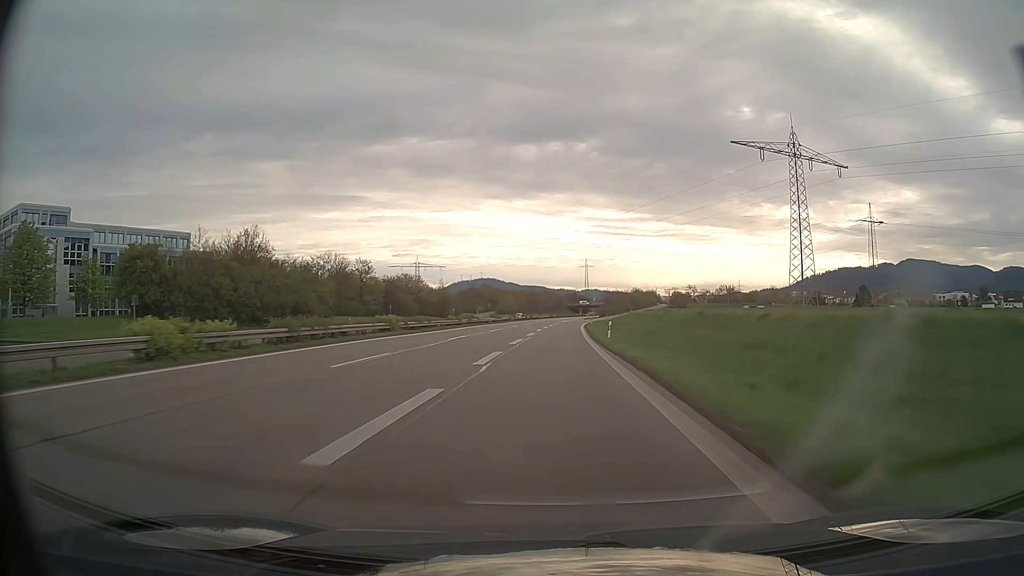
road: trunk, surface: asphalt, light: Day
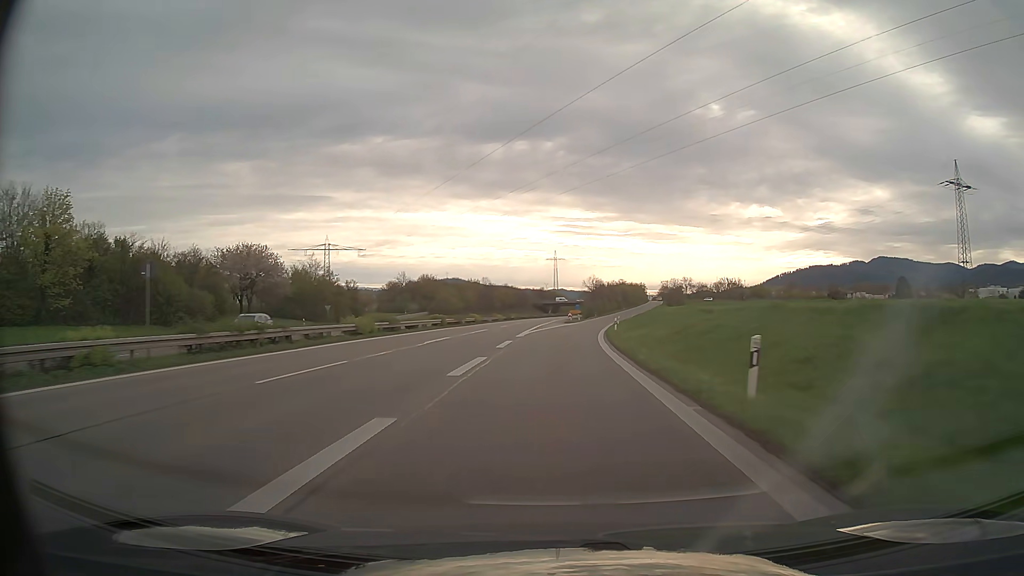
(+1.3, +75.8) m; +3°
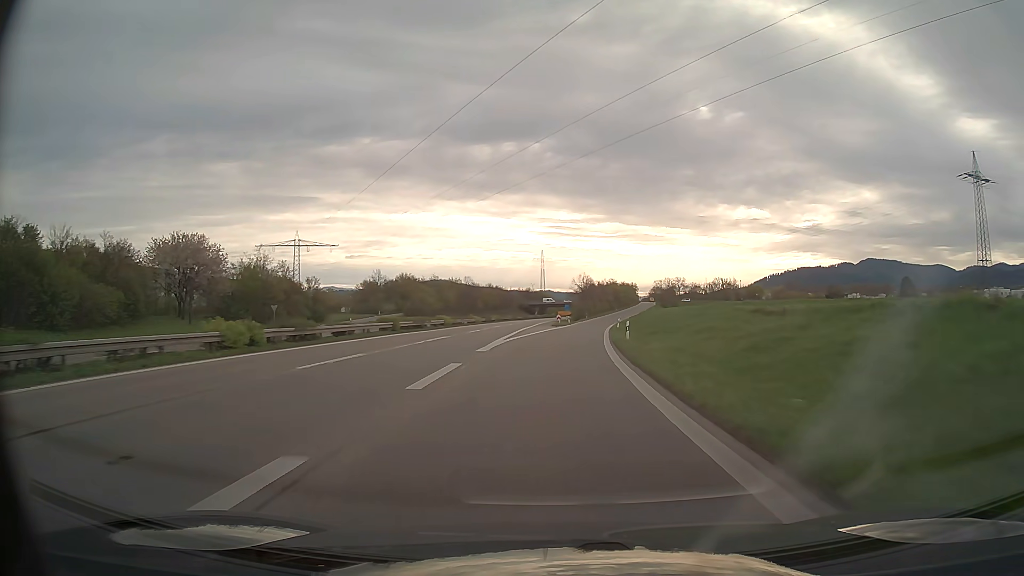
(+0.1, +14.4) m; +1°
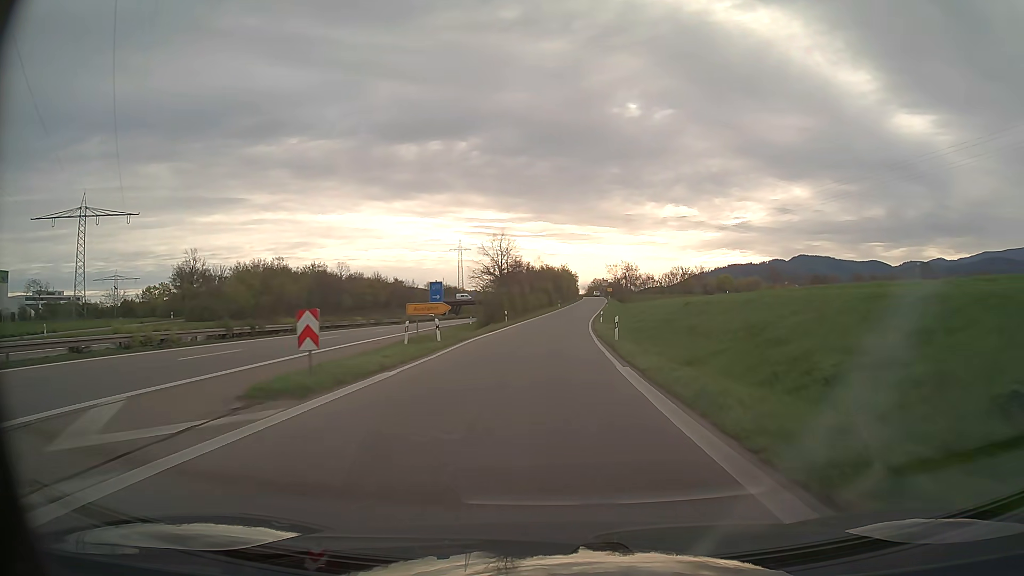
(+3.8, +67.9) m; +6°
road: trunk_link
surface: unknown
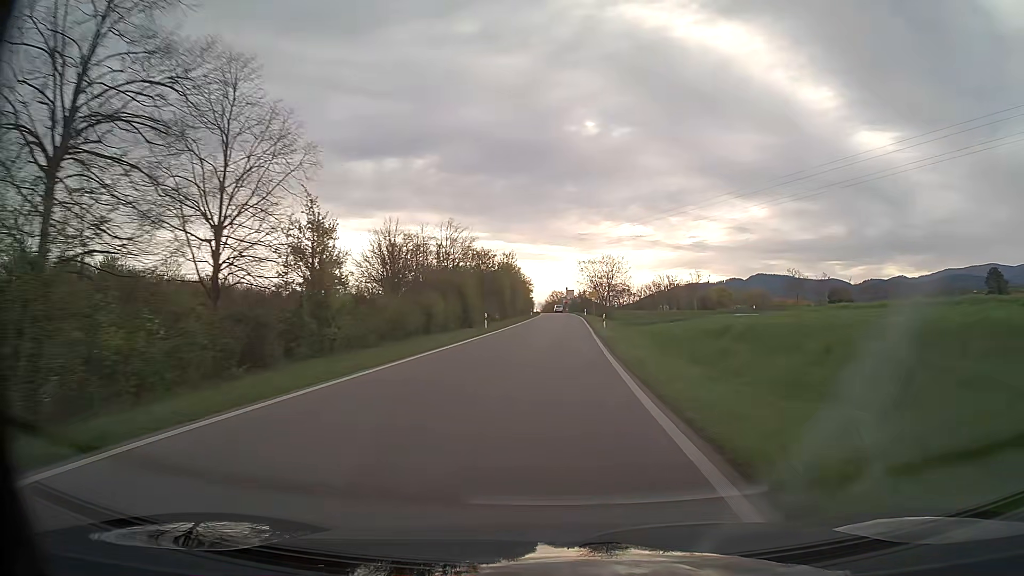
(+1.9, +60.6) m; +4°
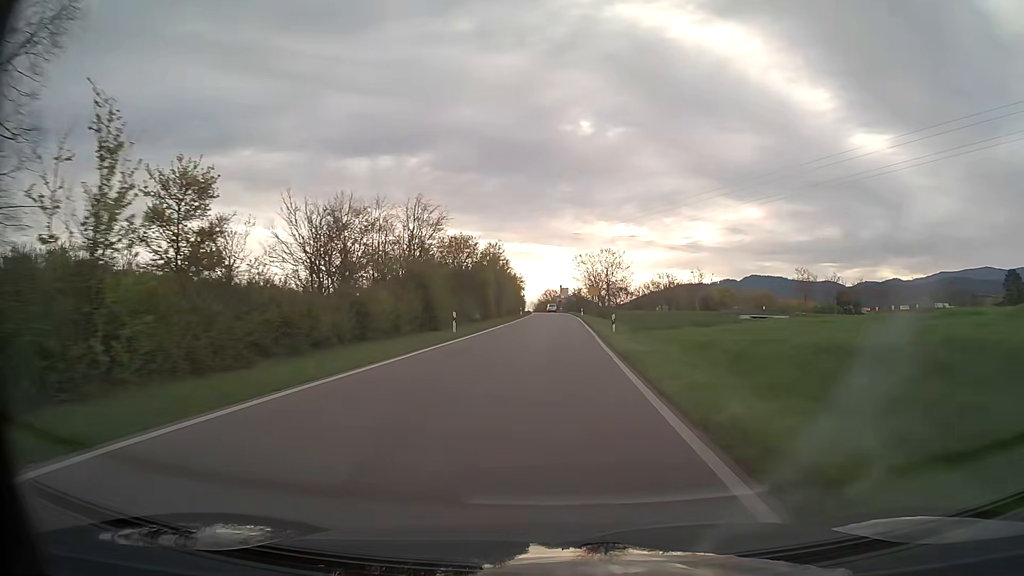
(+0.1, +10.5) m; +1°
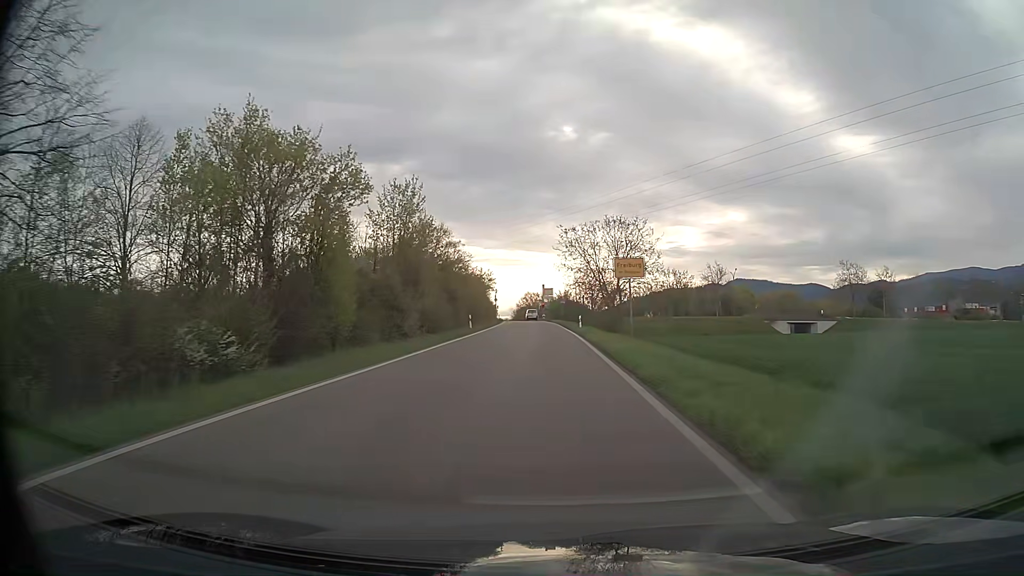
(+0.6, +35.2) m; +2°
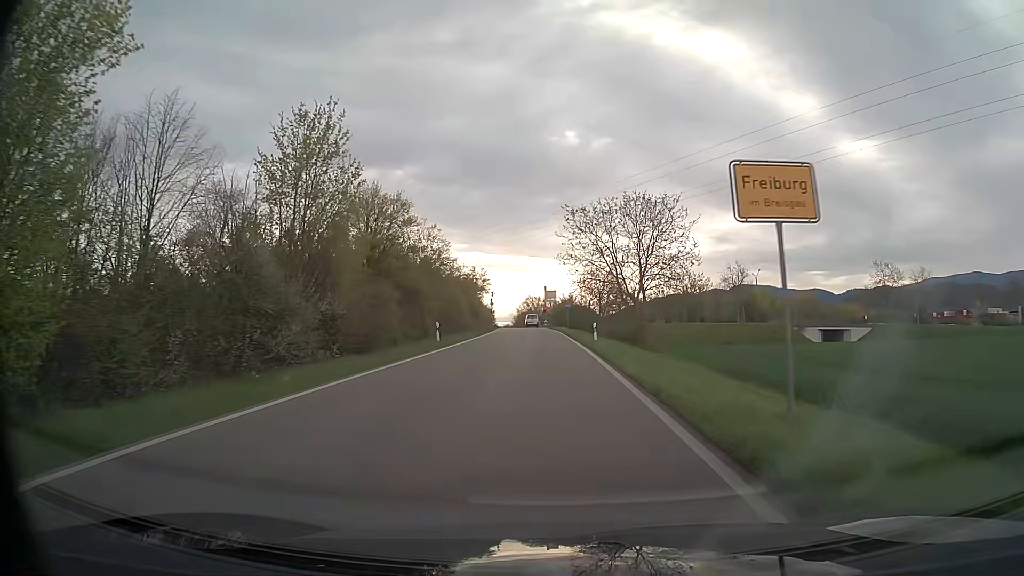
(0.0, +13.4) m; 0°
